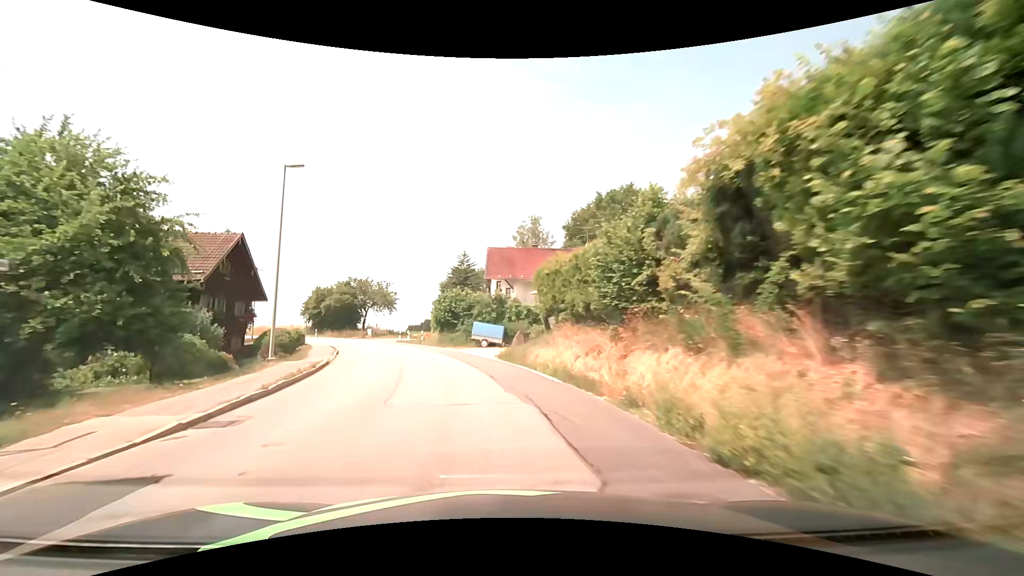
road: secondary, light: Day
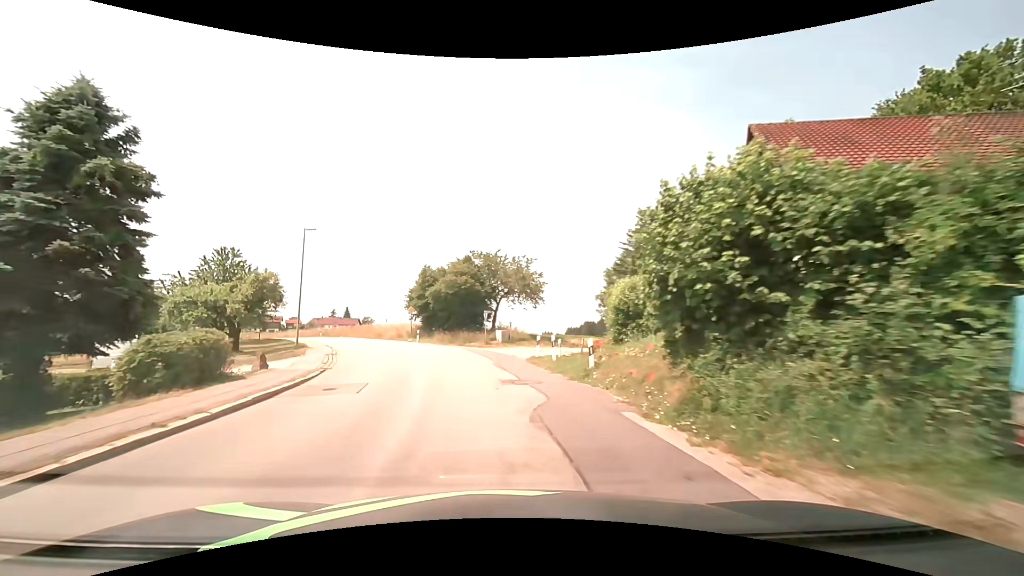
(-5.0, +29.9) m; -18°
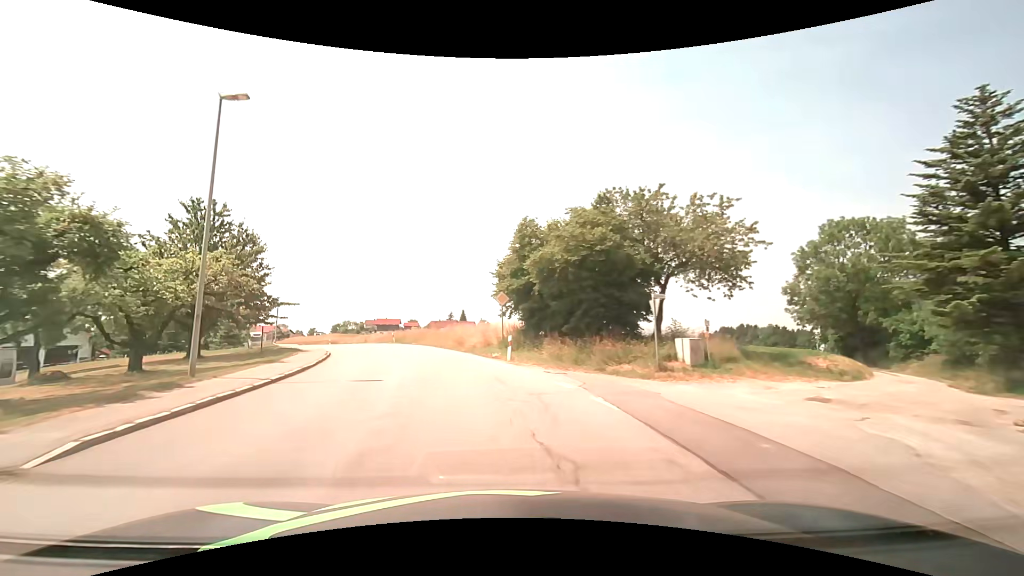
(-2.5, +22.6) m; -13°
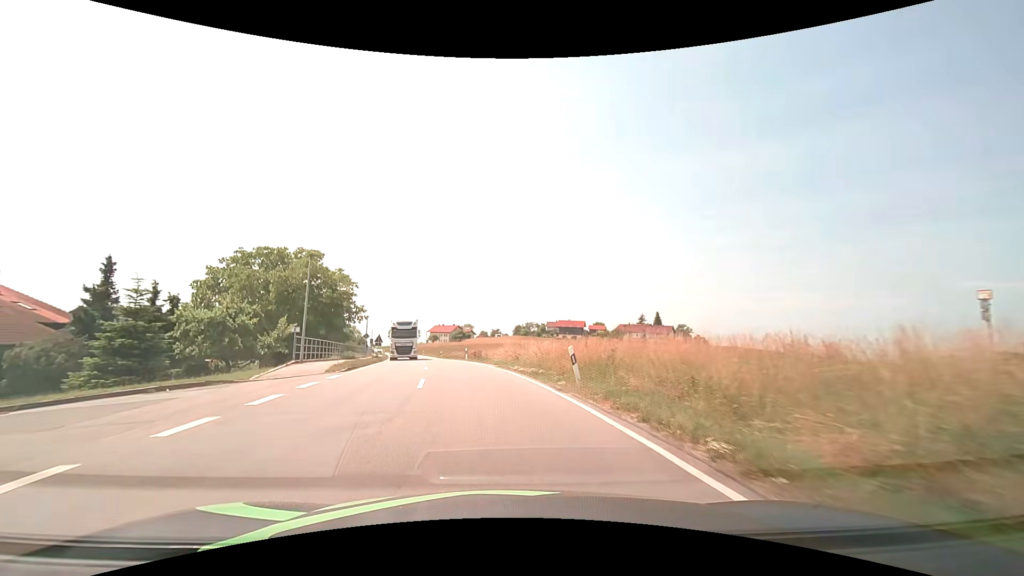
(-7.9, +37.0) m; -21°
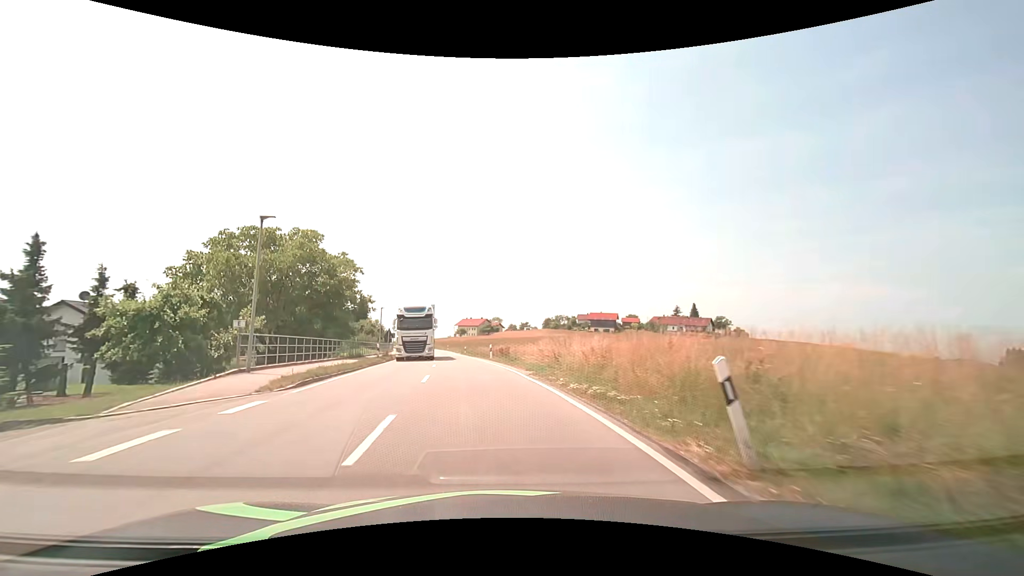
(-0.2, +7.7) m; -3°
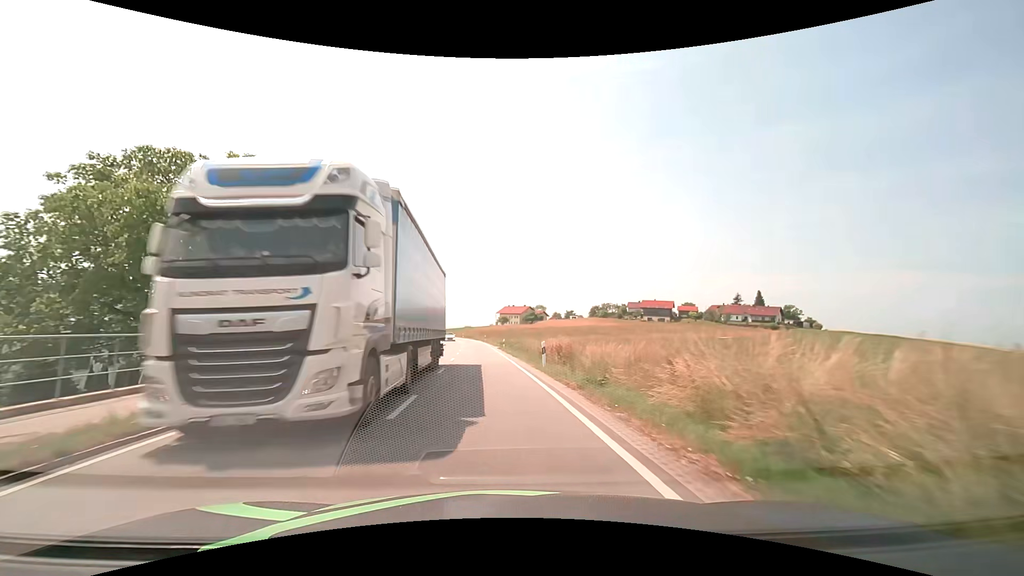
(-0.8, +15.5) m; -5°
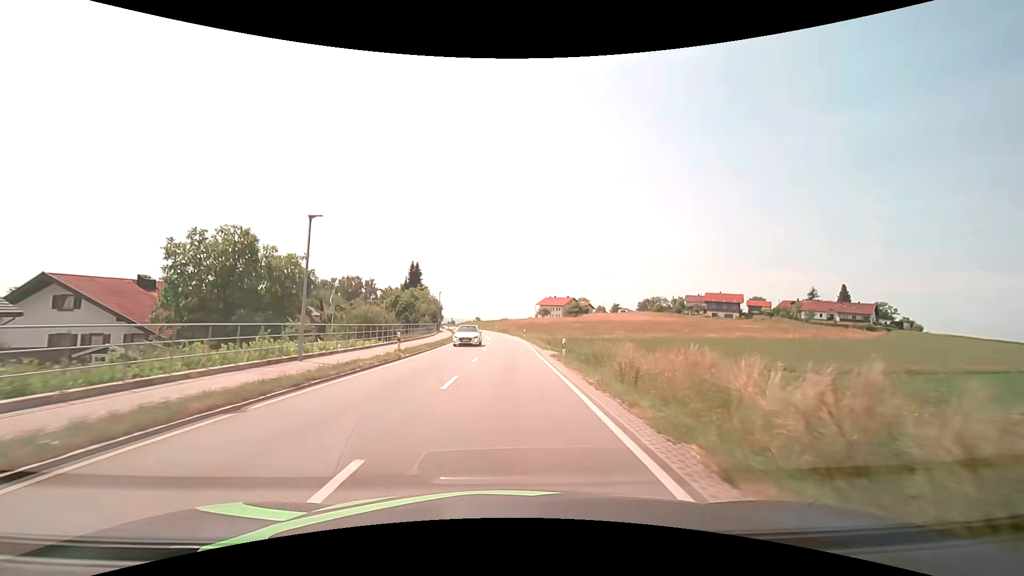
(-1.1, +23.7) m; -5°
